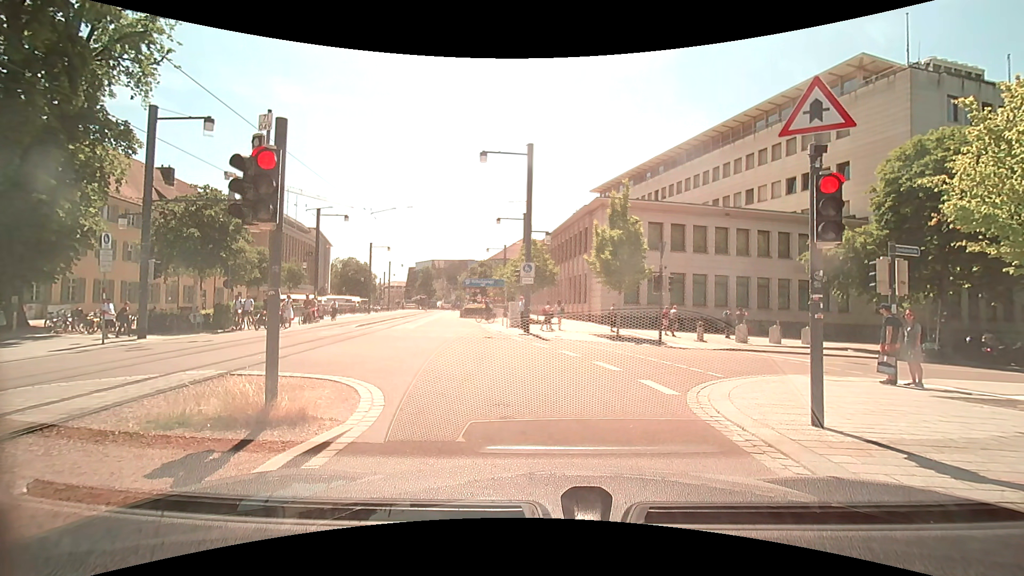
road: residential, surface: asphalt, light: Day
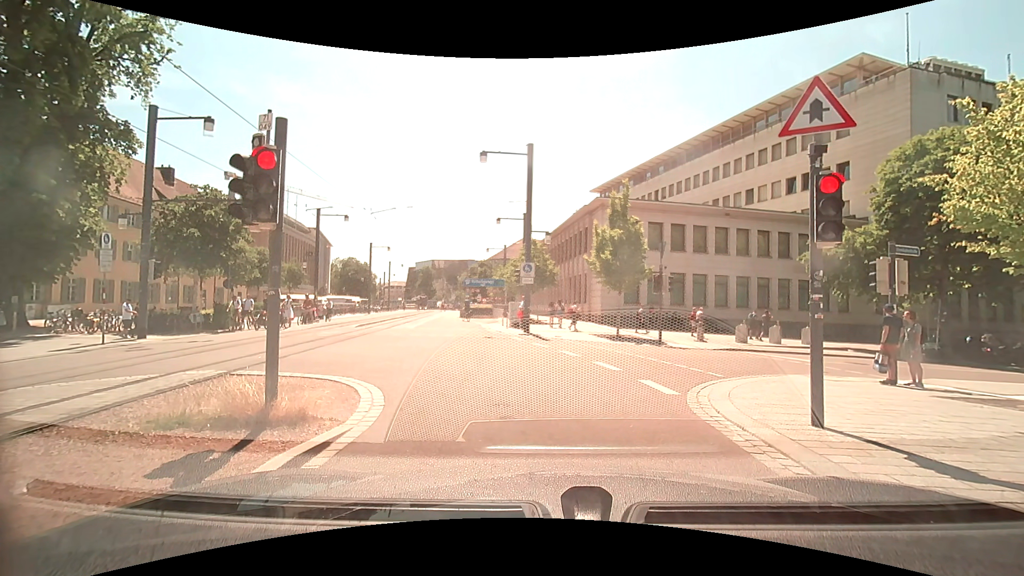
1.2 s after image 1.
(0.0, 0.0) m; 0°
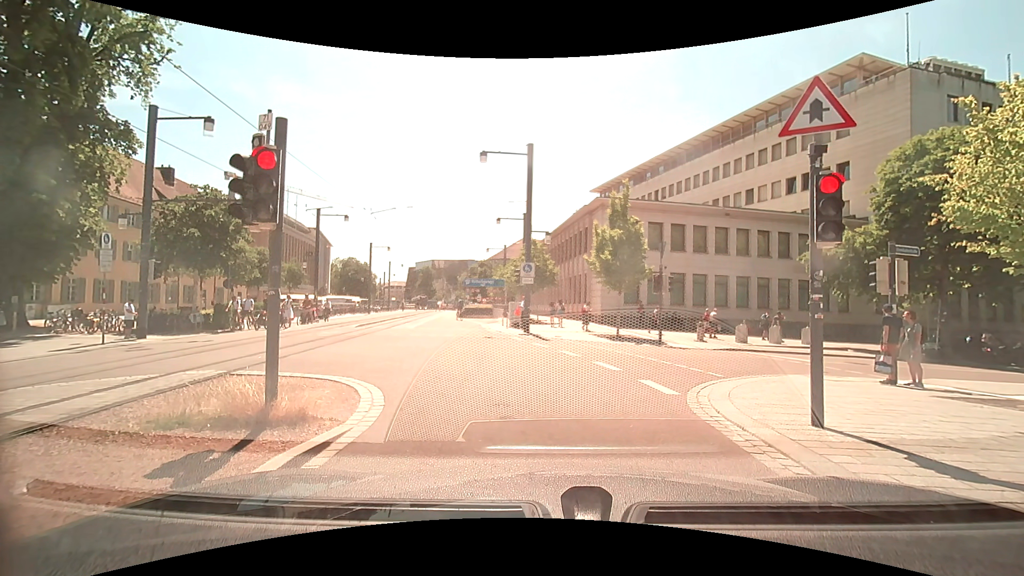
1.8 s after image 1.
(0.0, 0.0) m; 0°
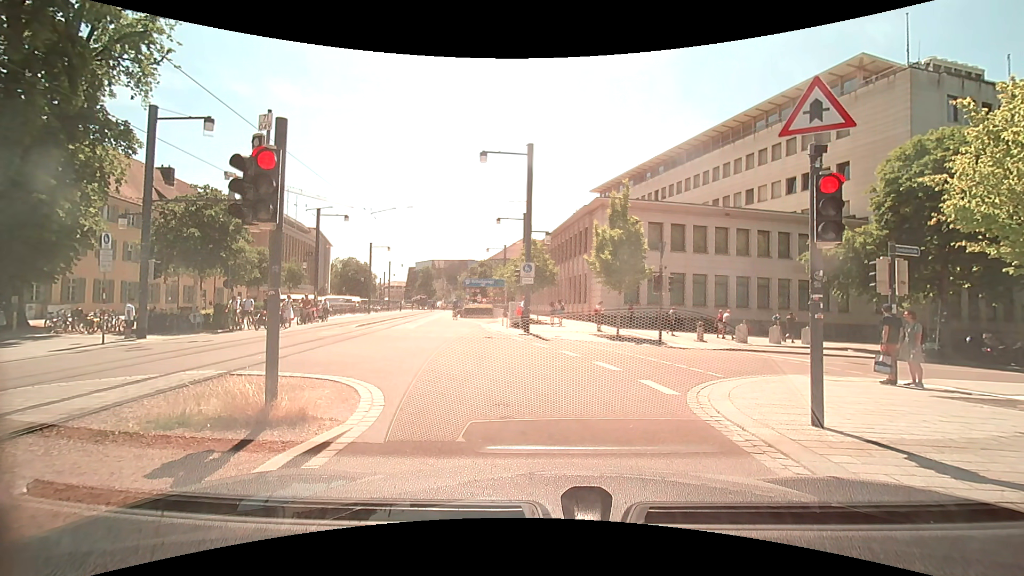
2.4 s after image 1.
(0.0, 0.0) m; 0°
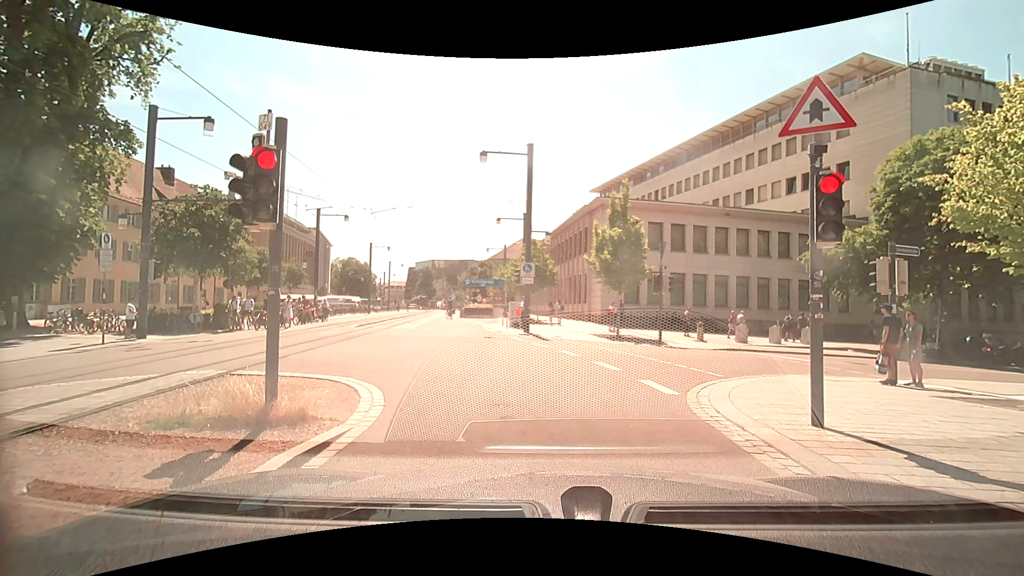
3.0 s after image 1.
(0.0, 0.0) m; 0°
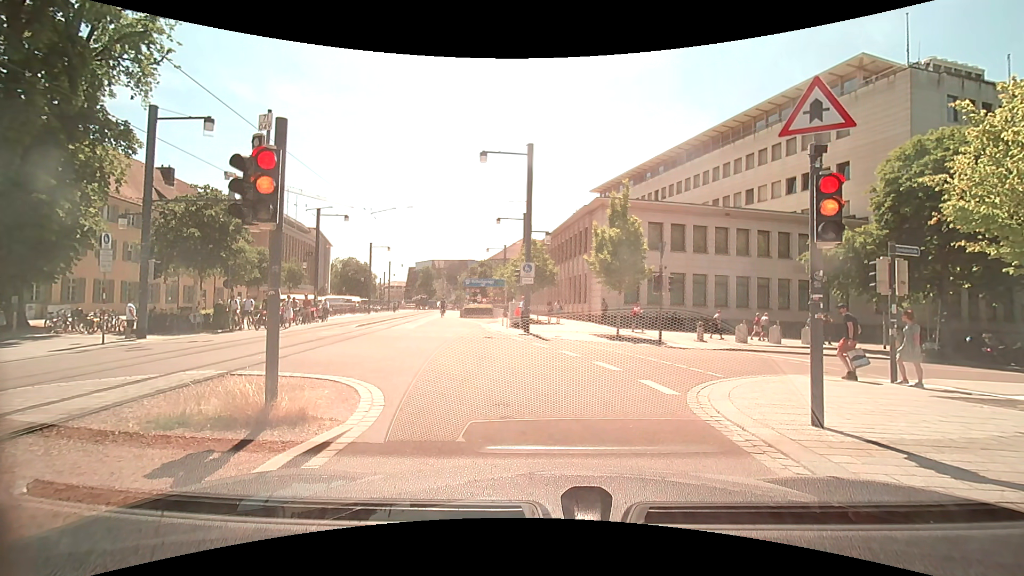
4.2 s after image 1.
(0.0, 0.0) m; 0°
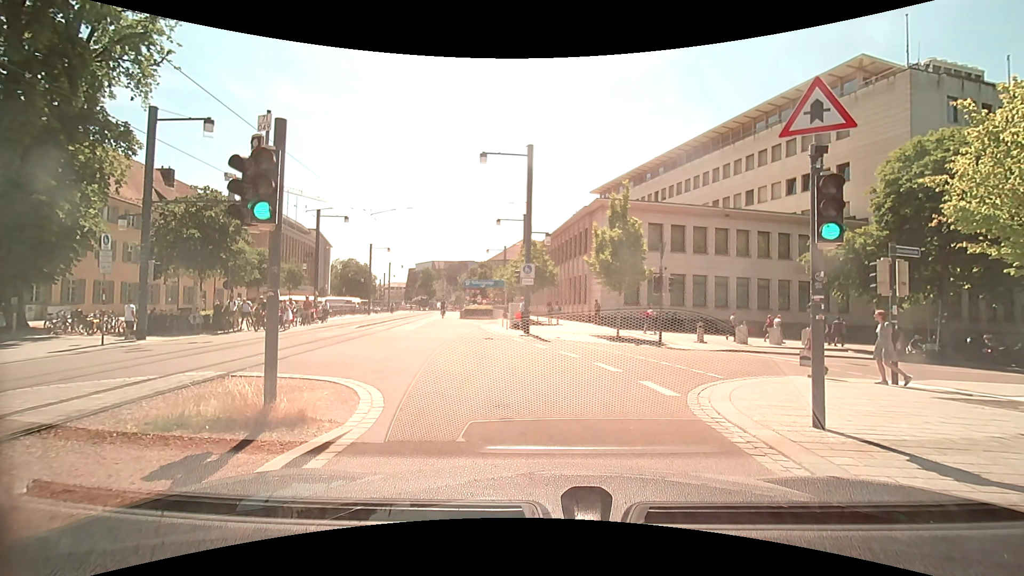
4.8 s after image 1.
(0.0, 0.0) m; 0°
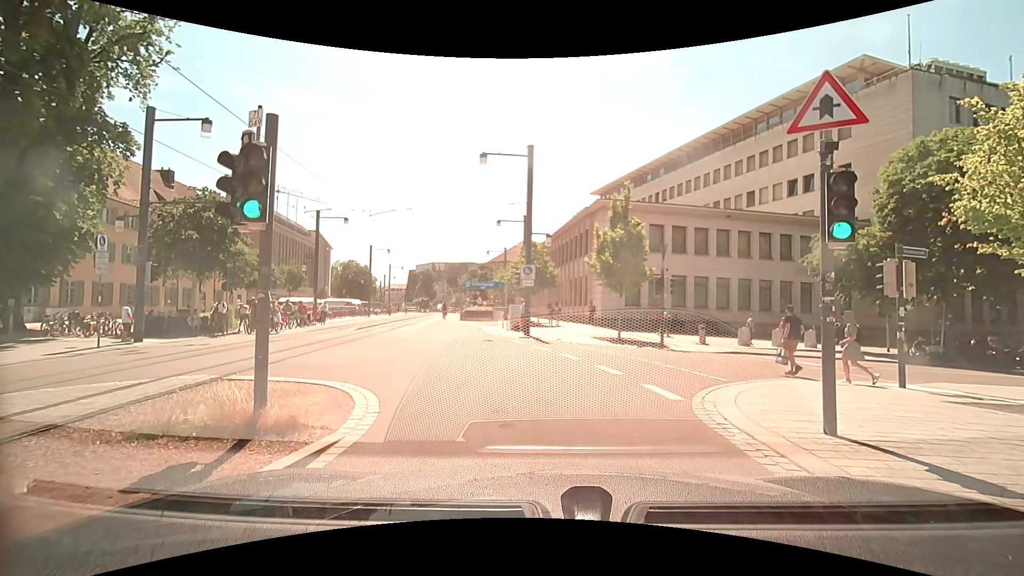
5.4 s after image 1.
(0.0, +0.2) m; 0°
